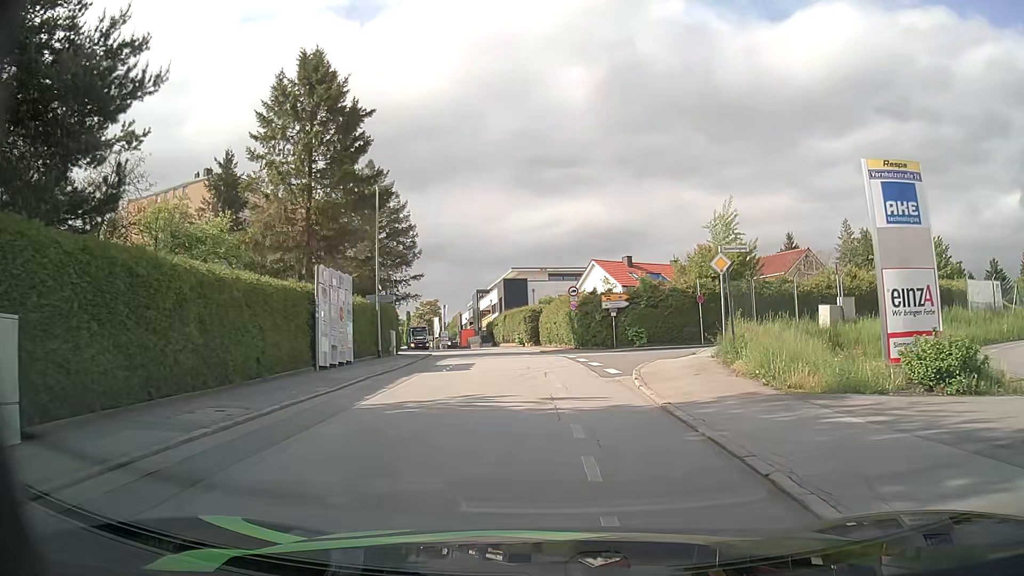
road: residential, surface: asphalt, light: Day
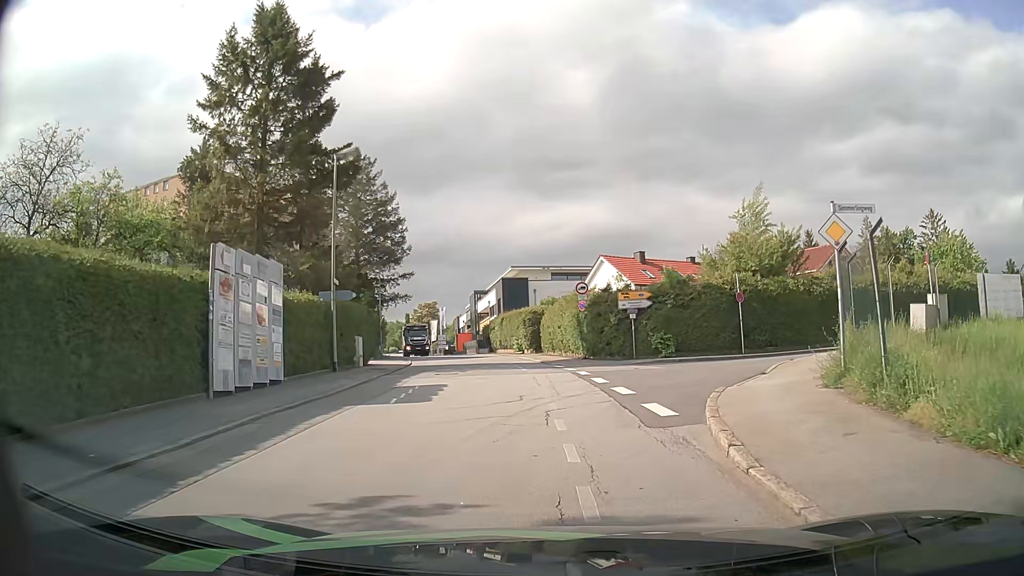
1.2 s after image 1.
(0.0, +6.8) m; 0°
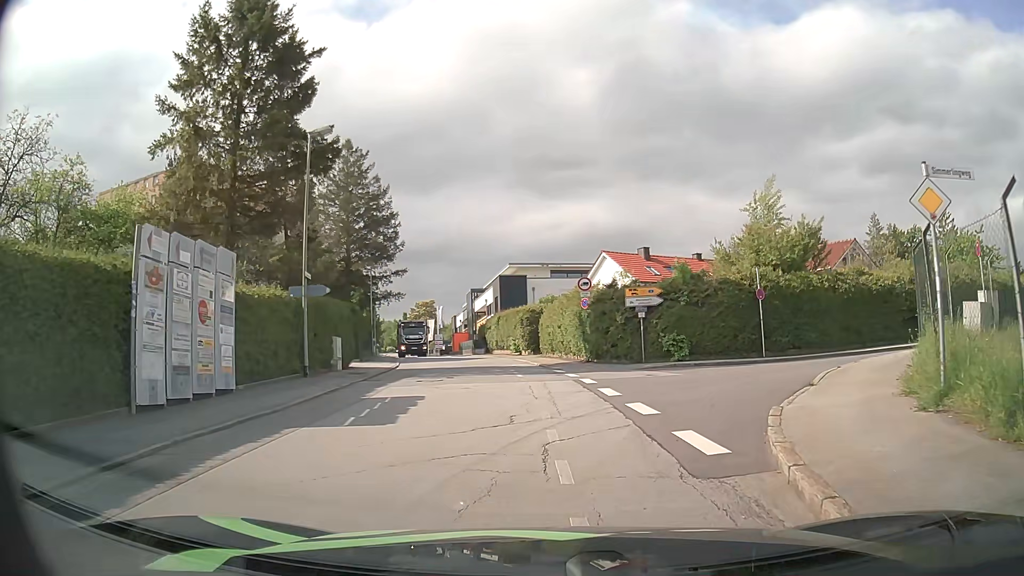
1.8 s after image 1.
(0.0, +2.9) m; 0°
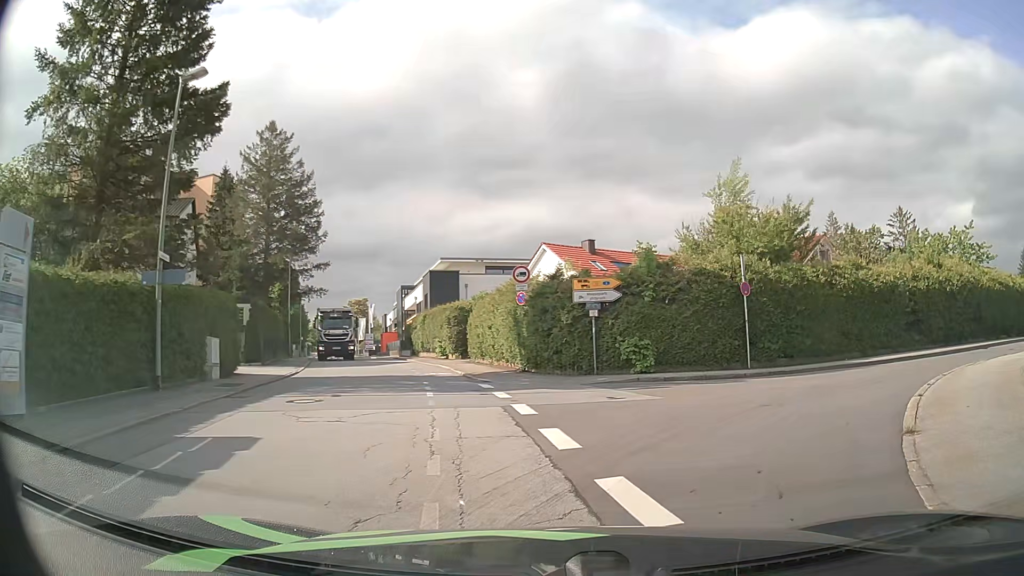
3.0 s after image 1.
(+0.2, +5.5) m; +5°
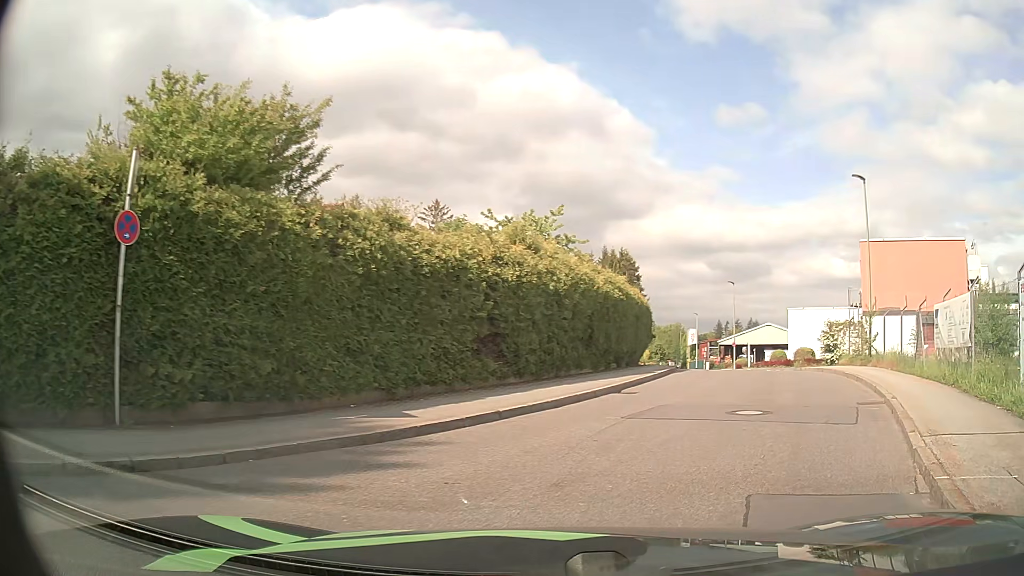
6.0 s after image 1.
(+3.9, +11.4) m; +41°
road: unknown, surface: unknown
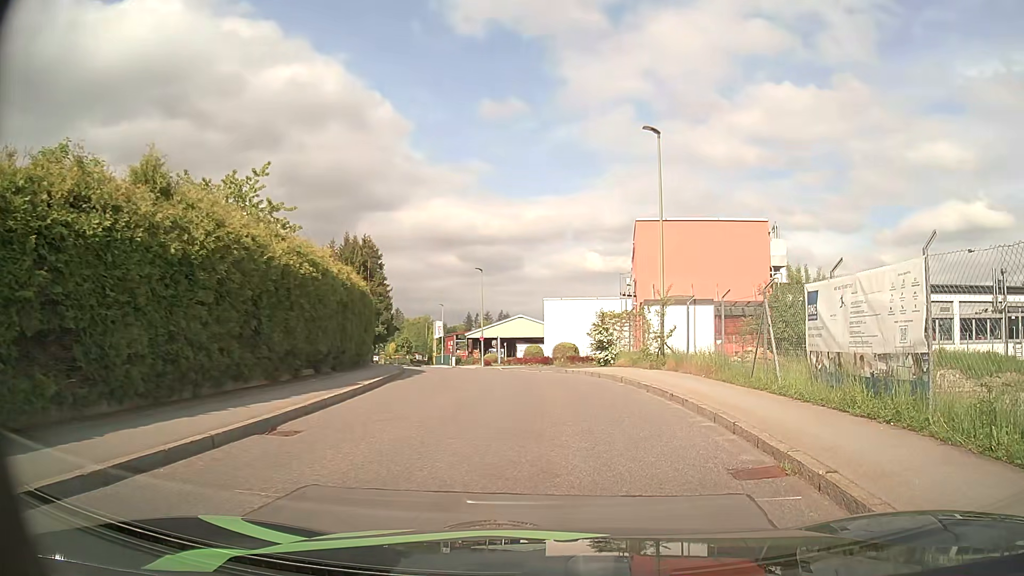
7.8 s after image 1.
(+1.5, +6.7) m; +22°
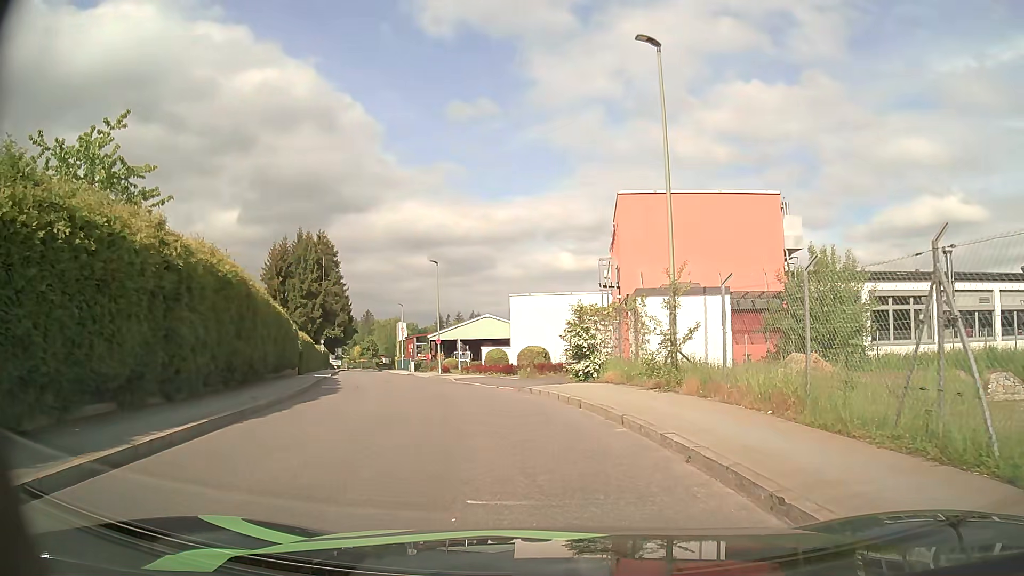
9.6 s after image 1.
(+0.4, +7.7) m; +3°
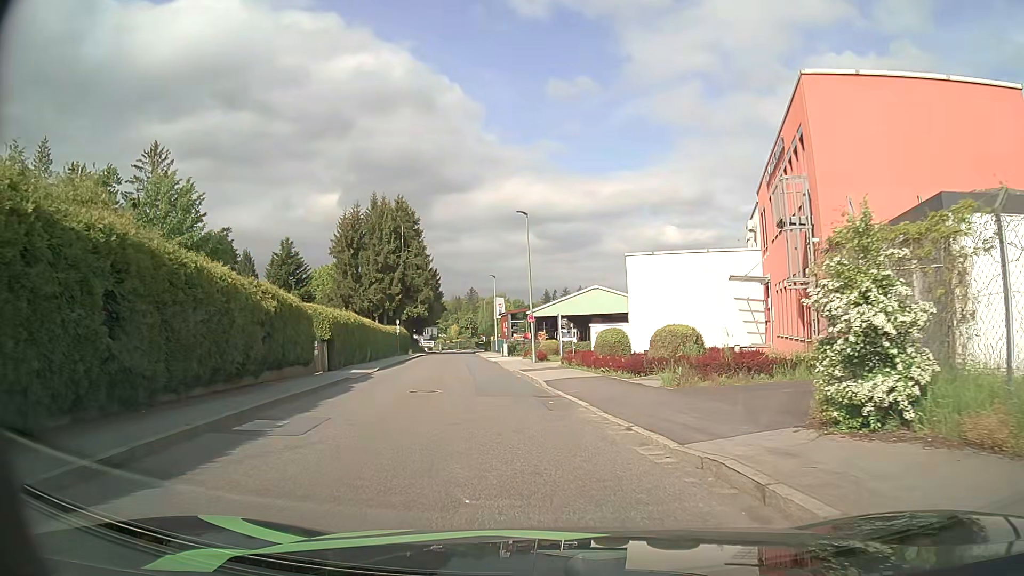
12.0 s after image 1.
(-1.1, +13.0) m; -9°
(-1, +10) (-2, +20) (-3, +30) (-5, +40) (-6, +50) (-8, +59) (-9, +69) (-11, +79) (-12, +89) (-13, +99) m
